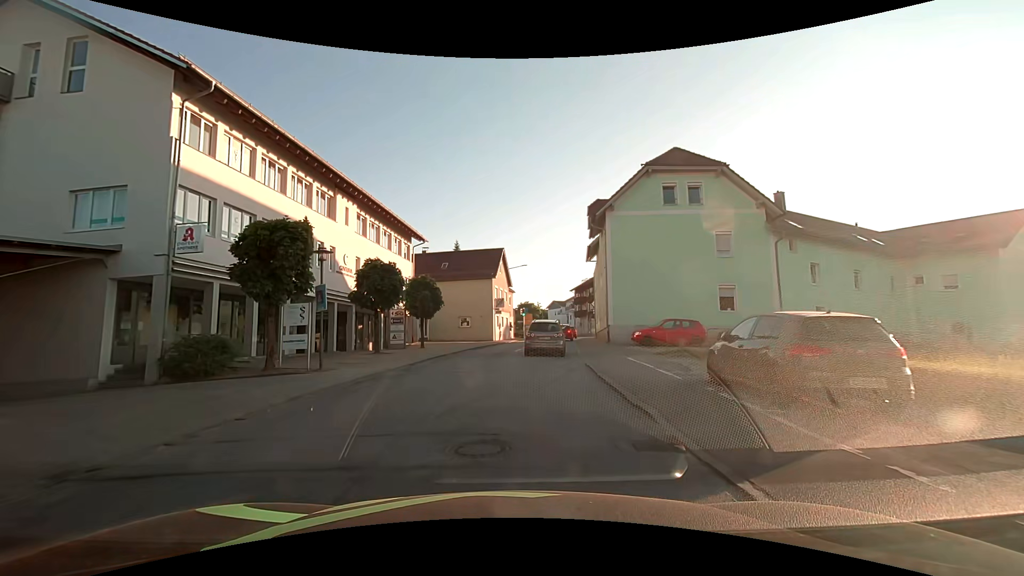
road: secondary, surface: asphalt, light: Day
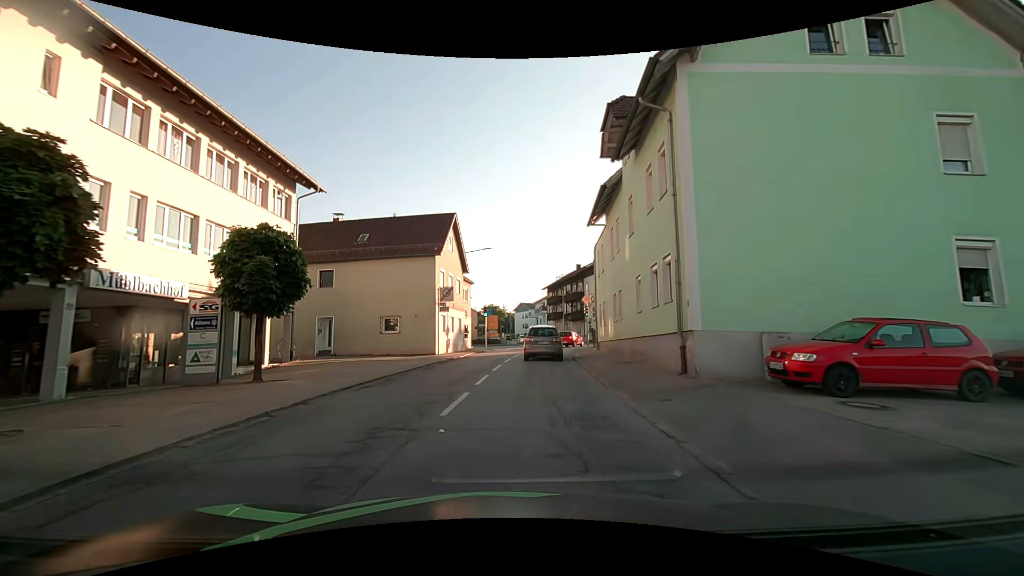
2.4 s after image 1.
(+0.9, +17.4) m; +5°
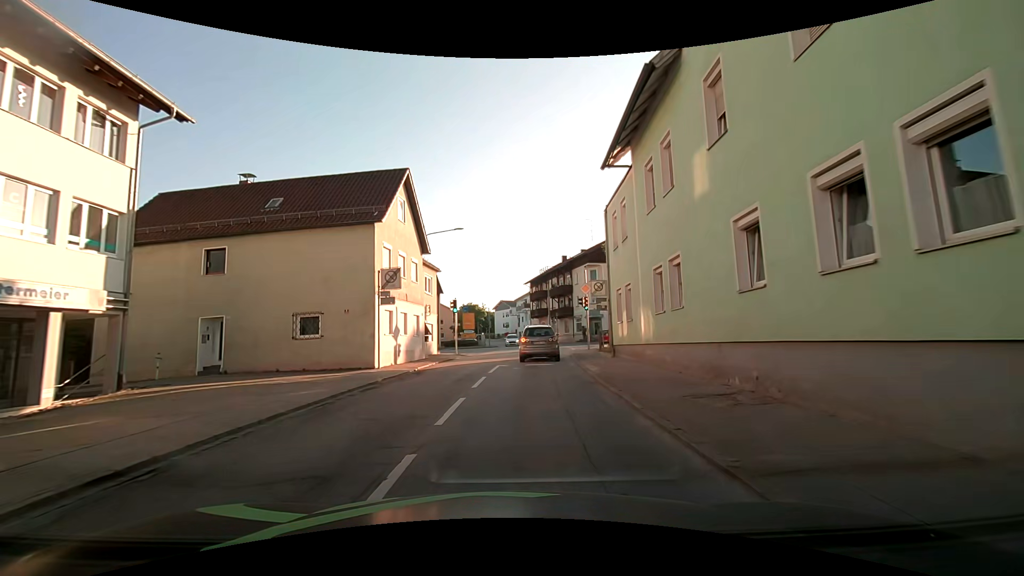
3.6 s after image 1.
(+0.1, +9.5) m; +1°
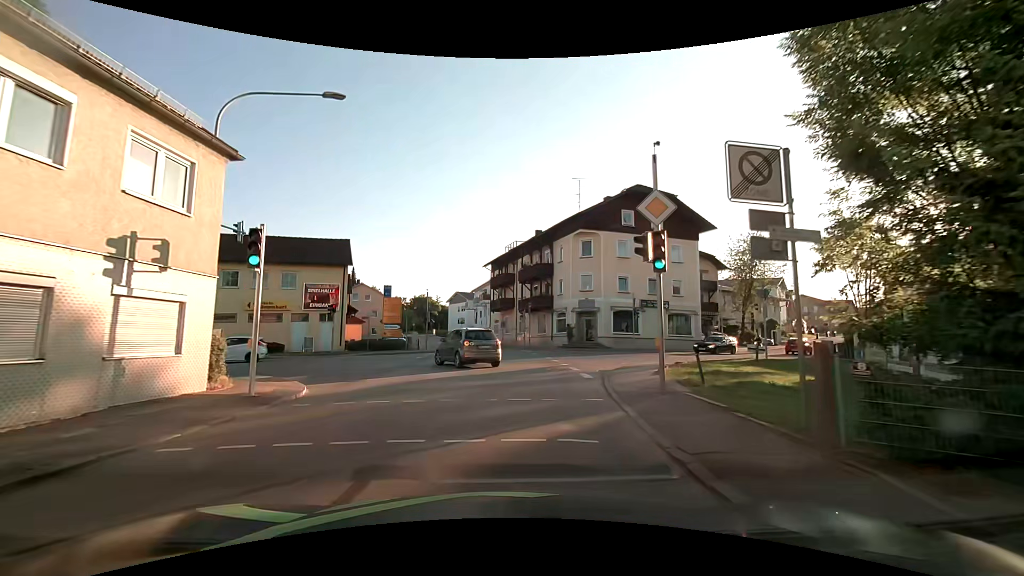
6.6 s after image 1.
(+1.1, +21.4) m; +6°
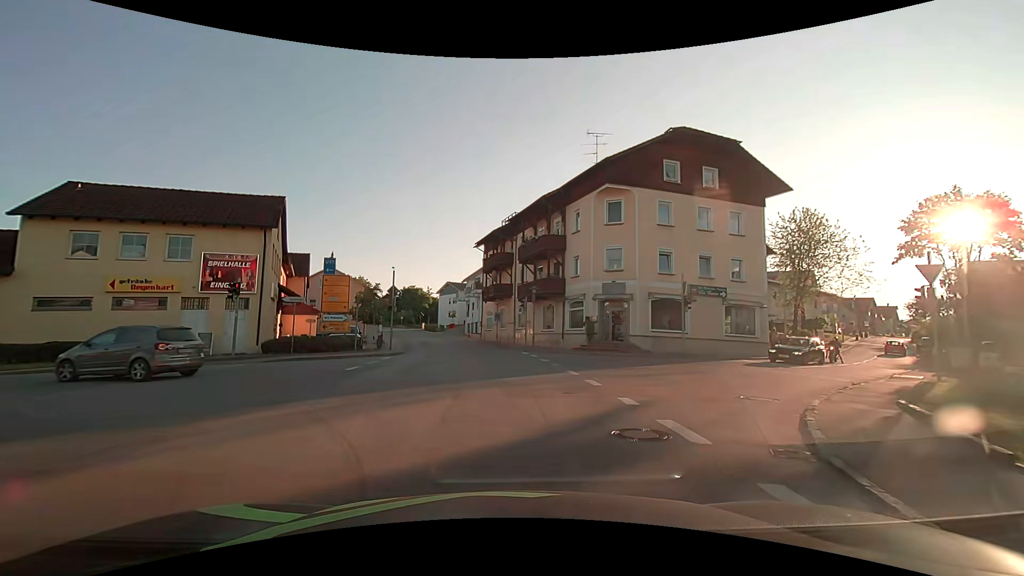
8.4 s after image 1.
(-0.1, +11.7) m; 0°
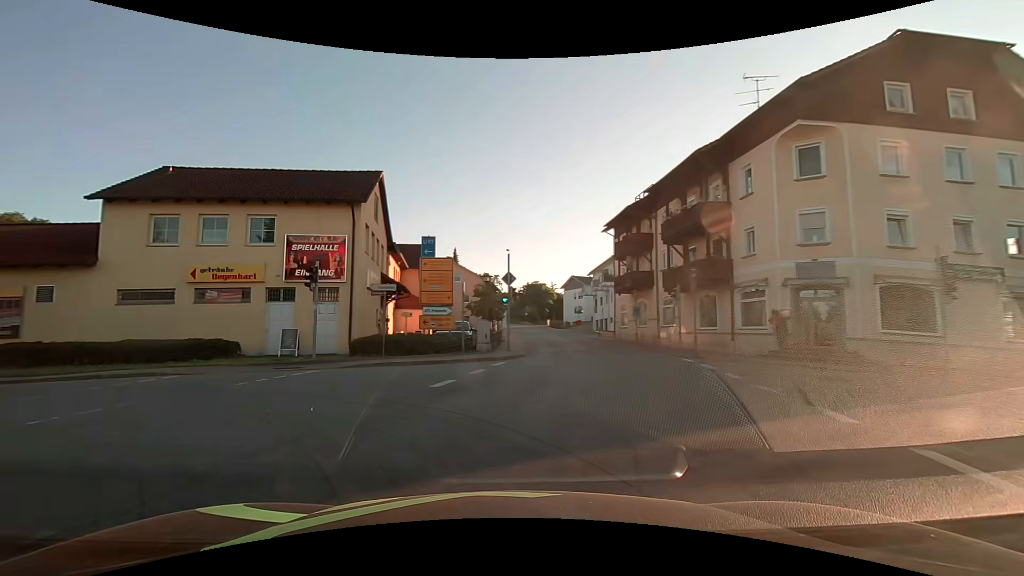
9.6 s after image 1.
(-0.5, +6.7) m; -14°
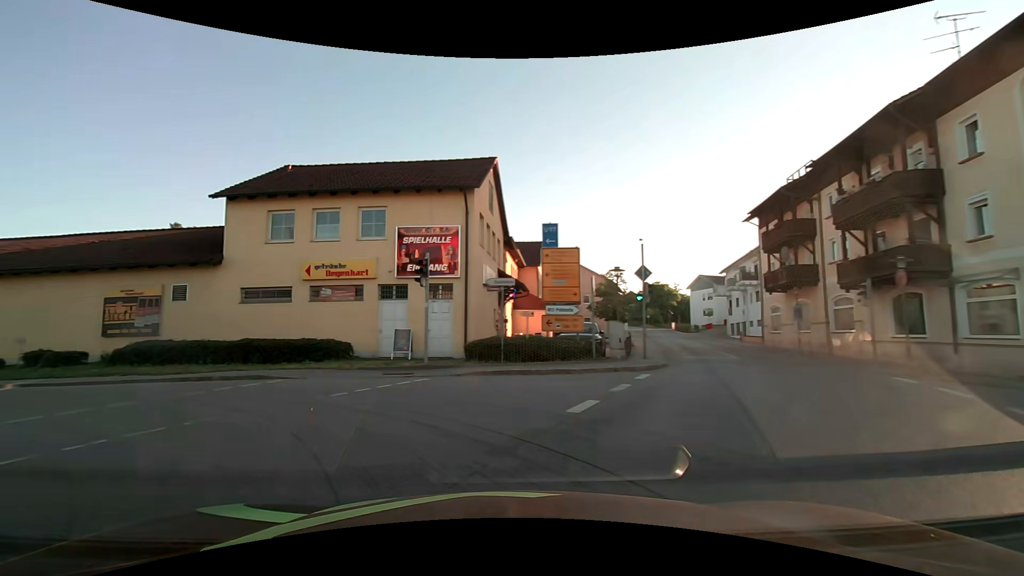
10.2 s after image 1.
(-0.3, +3.2) m; -12°
